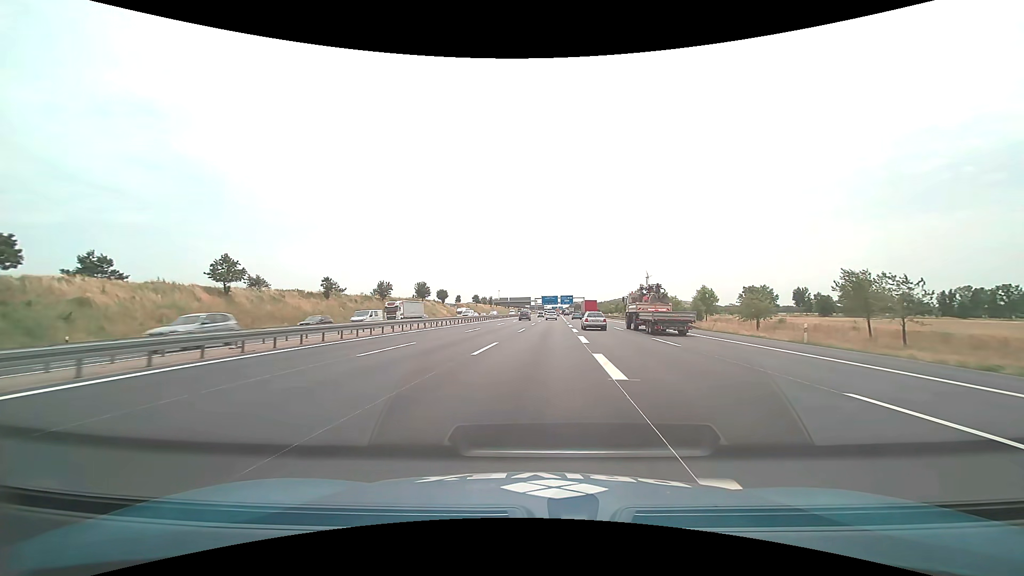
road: motorway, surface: asphalt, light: Day
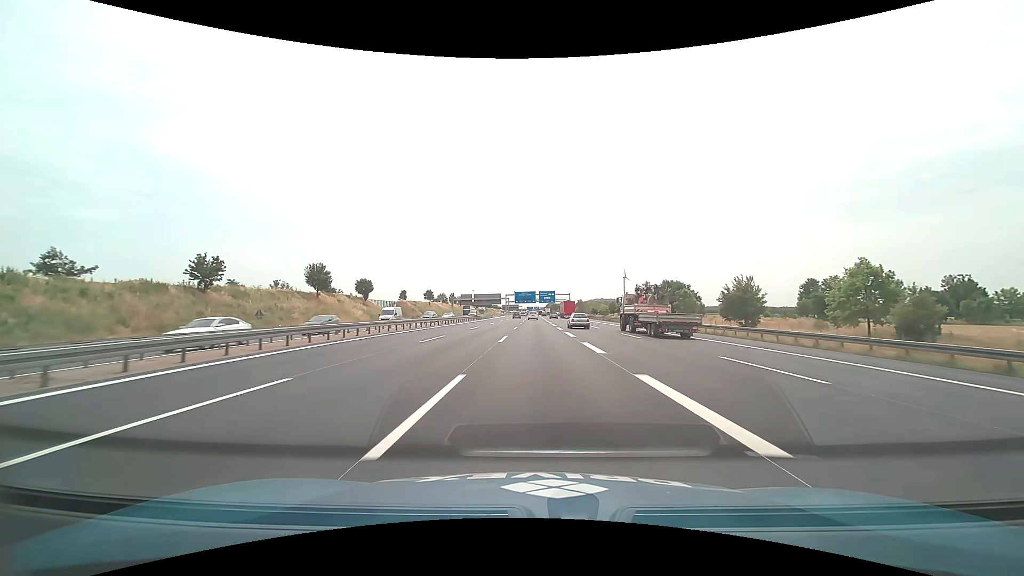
(+2.1, +64.8) m; +3°
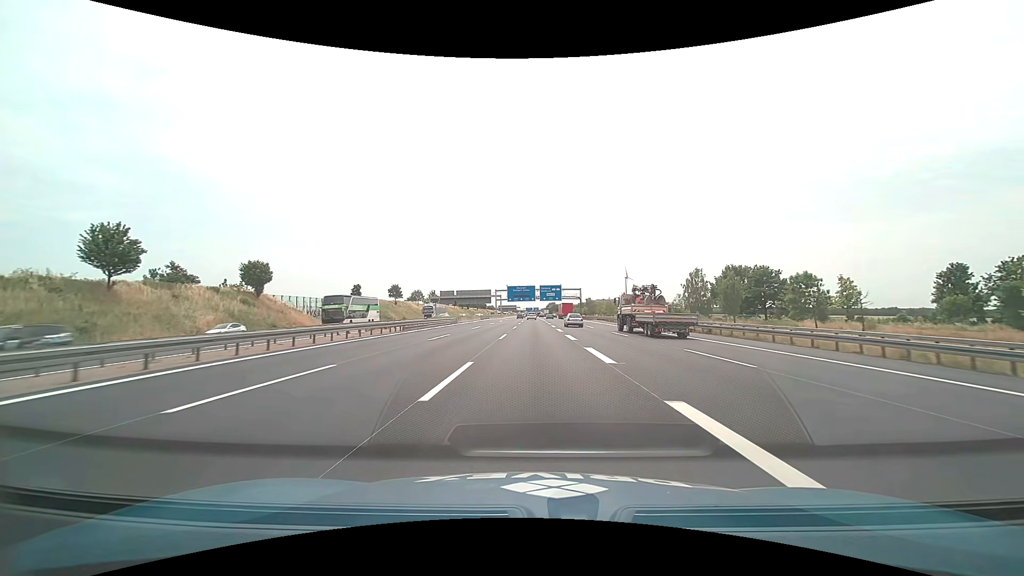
(+0.3, +51.4) m; 0°
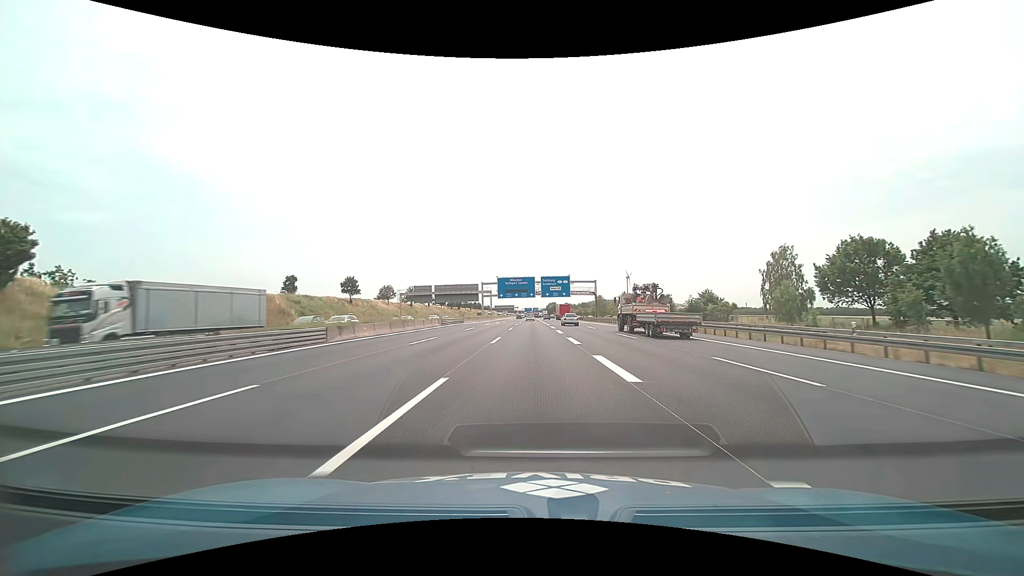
(+0.1, +39.7) m; 0°
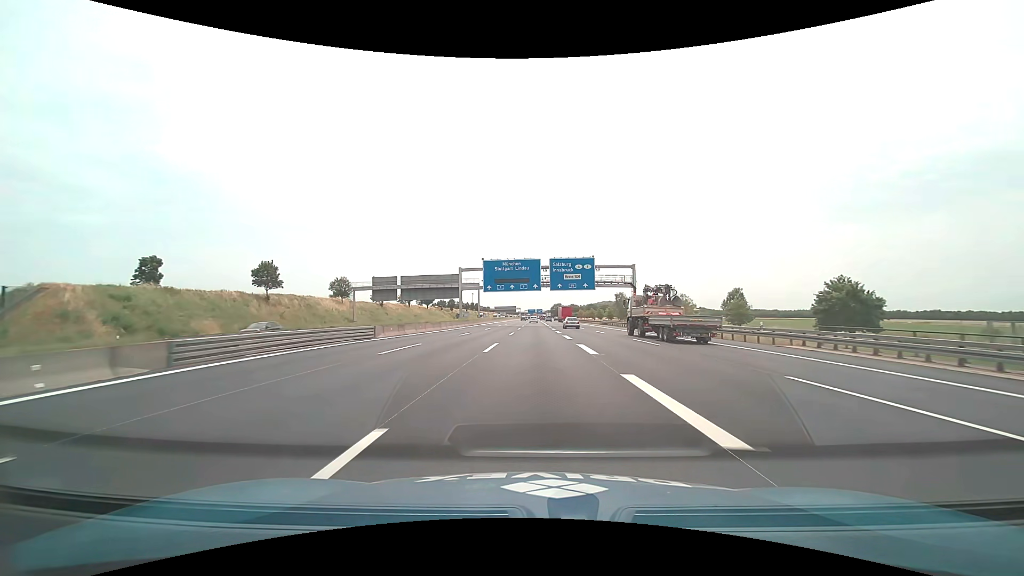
(-0.2, +40.8) m; 0°
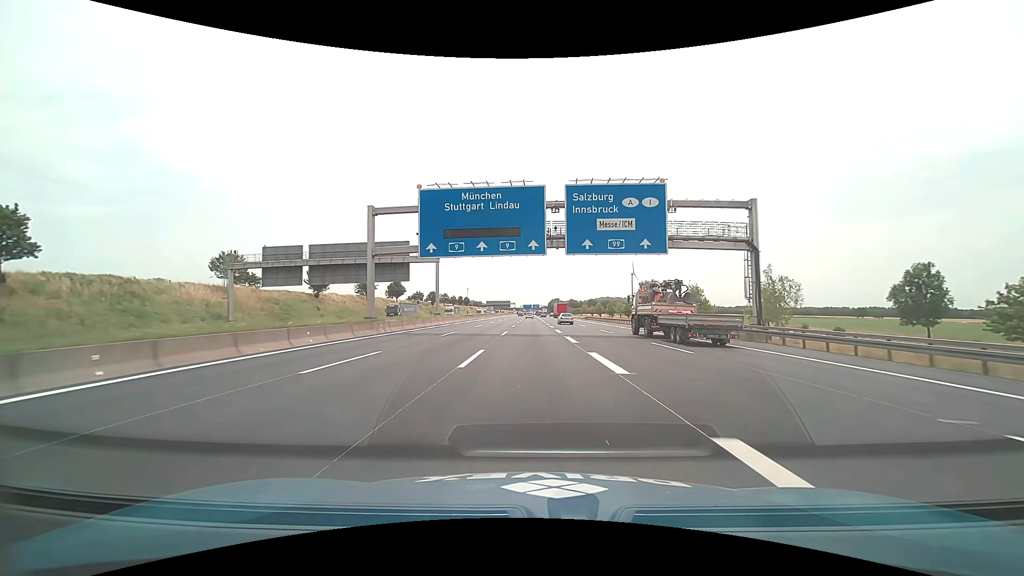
(0.0, +41.9) m; 0°
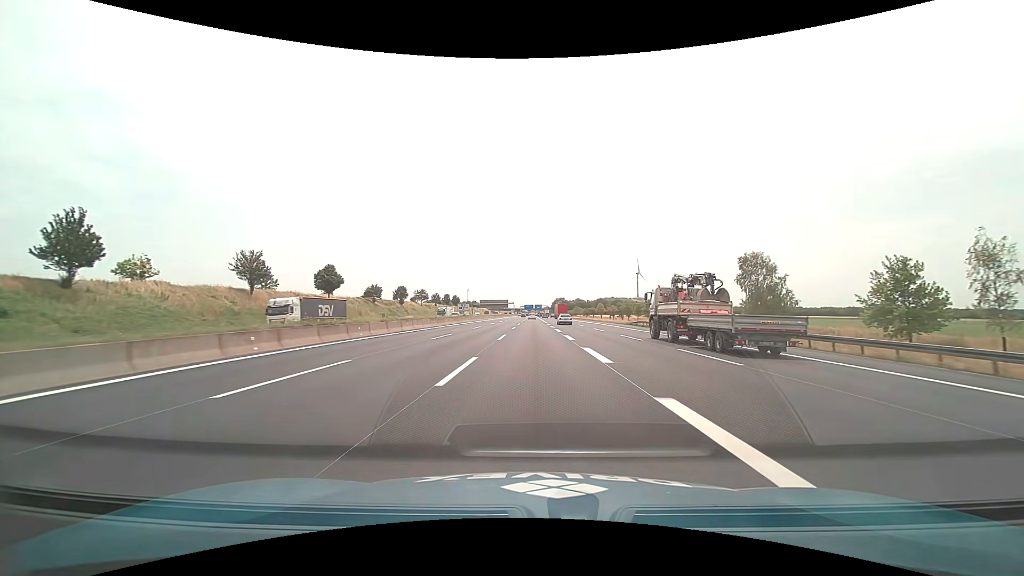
(-0.2, +57.5) m; 0°
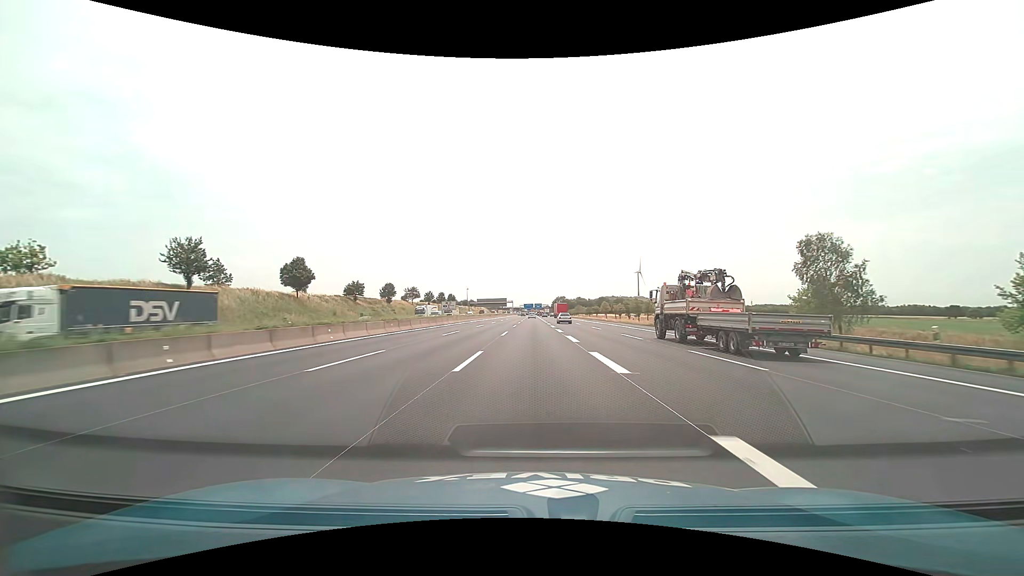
(0.0, +14.6) m; 0°
(0, +10) (0, +20) (0, +30) (0, +40) (0, +50) (0, +60) (0, +70) (0, +80) (0, +90) (0, +100) m
